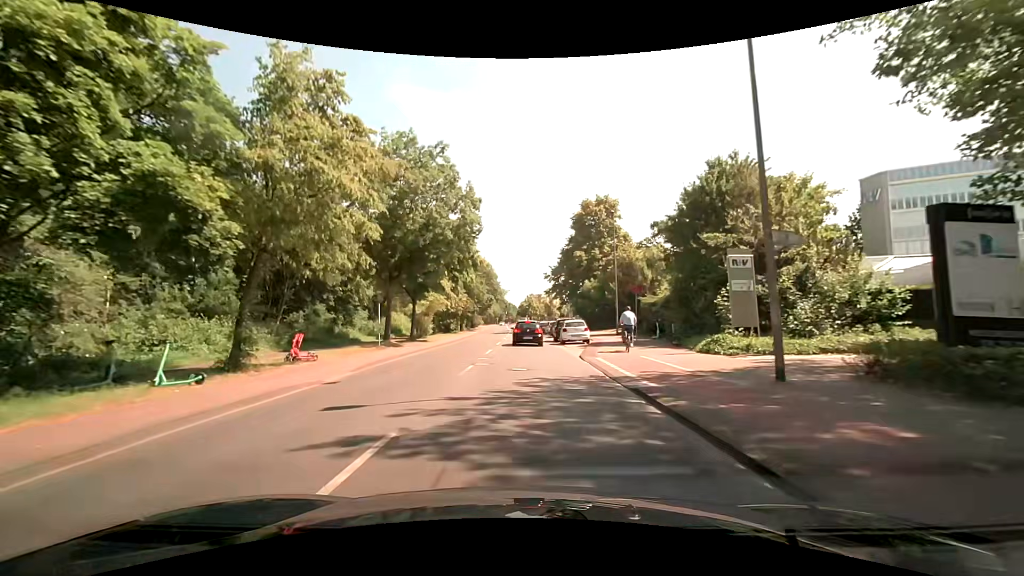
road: tertiary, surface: asphalt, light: Day
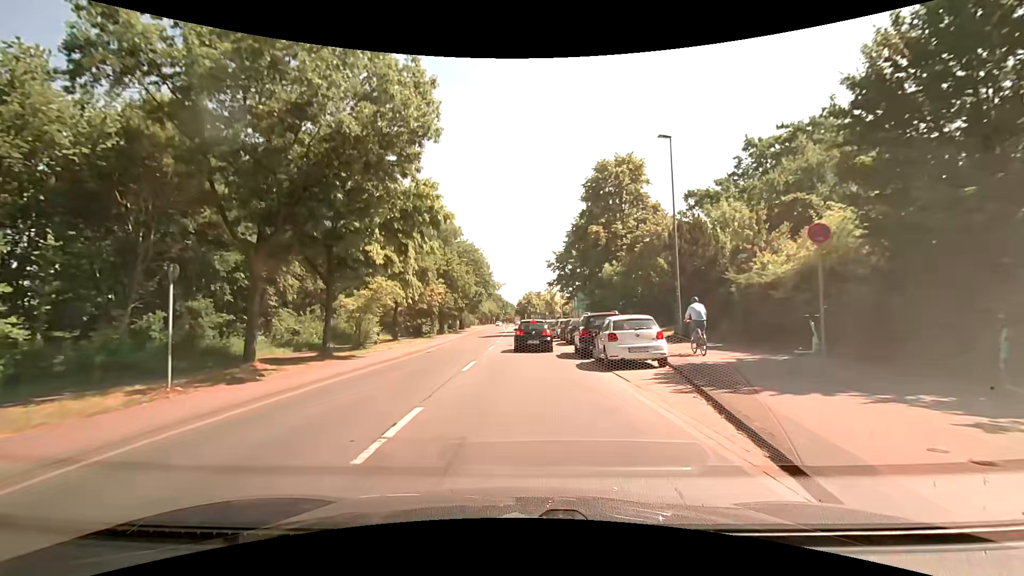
(0.0, +16.3) m; 0°
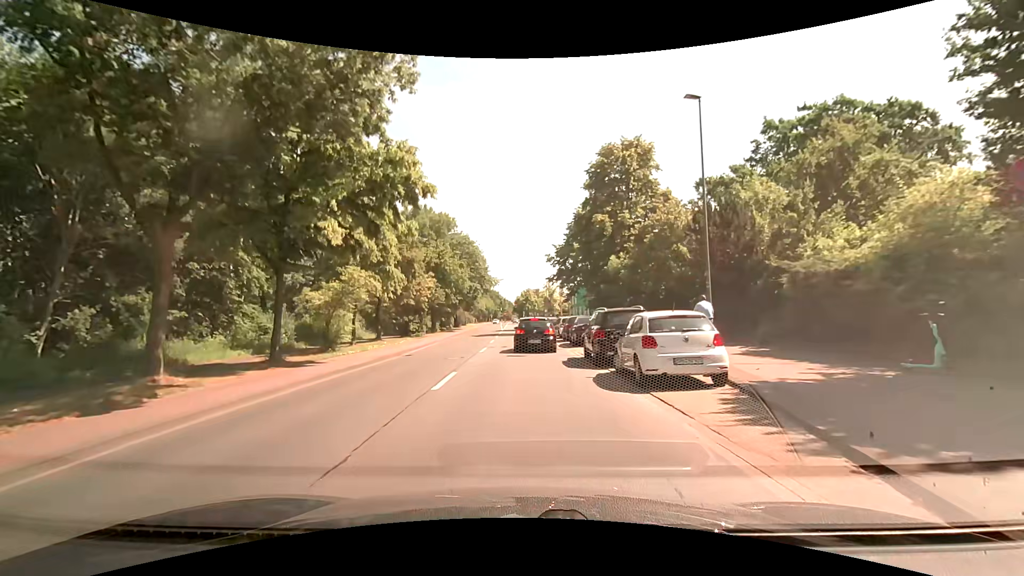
(0.0, +4.1) m; +1°
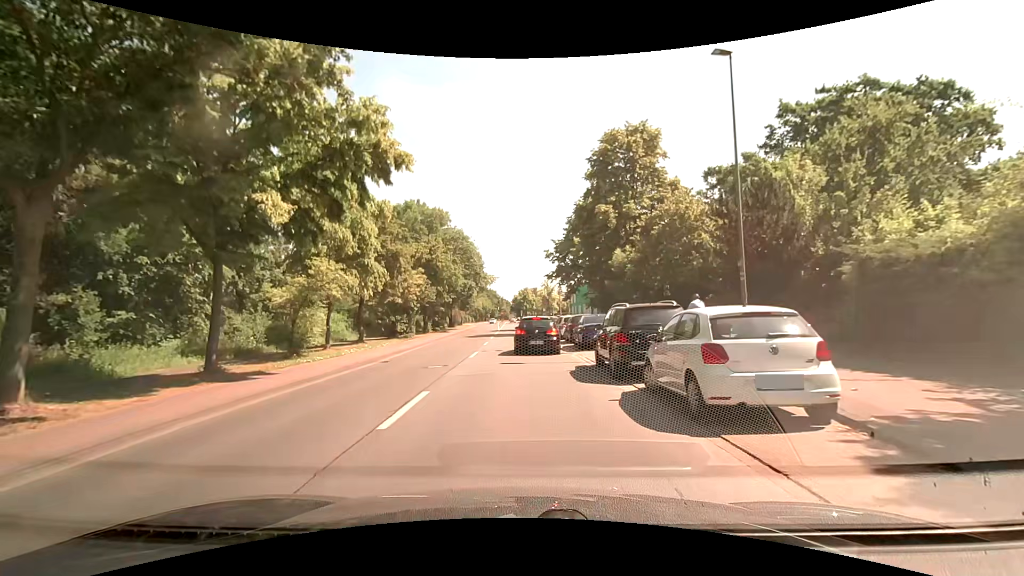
(0.0, +3.3) m; 0°
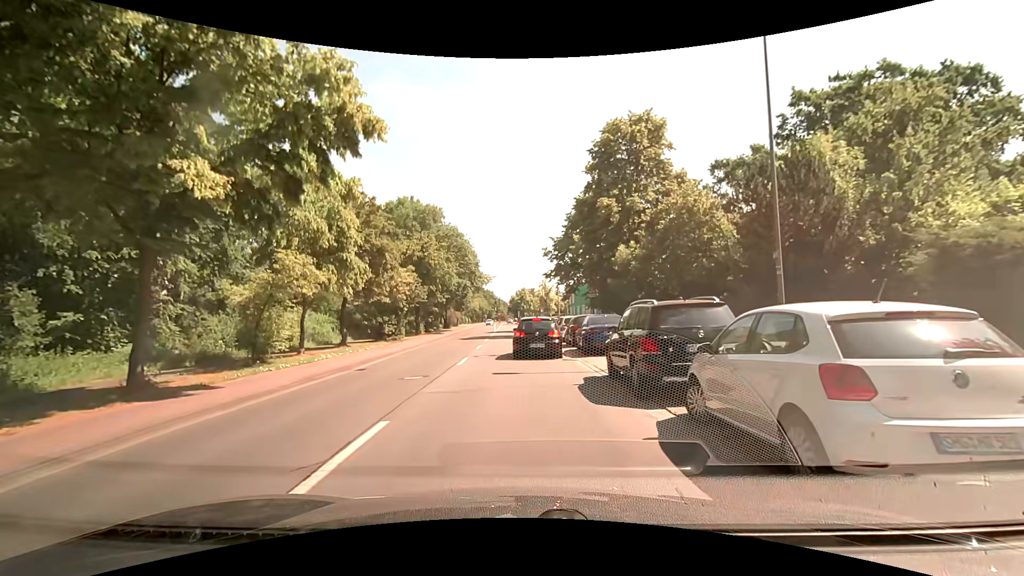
(0.0, +2.4) m; 0°
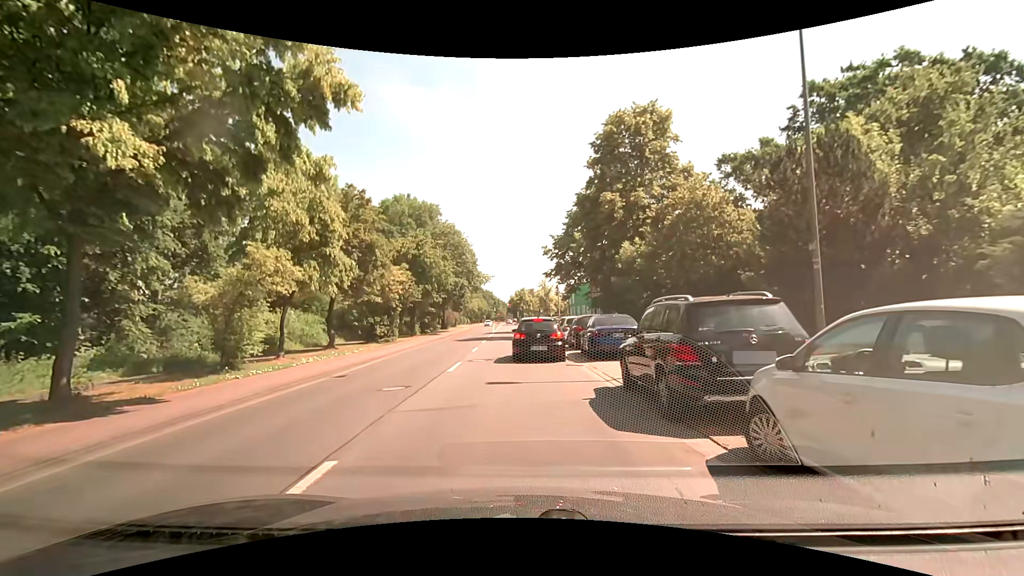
(0.0, +1.7) m; +1°
